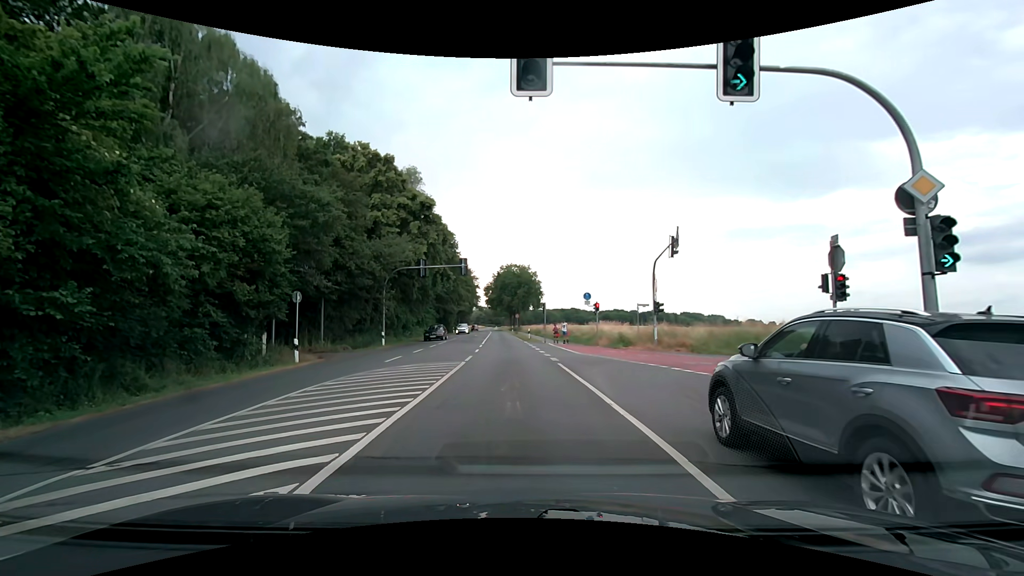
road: secondary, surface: asphalt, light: Day
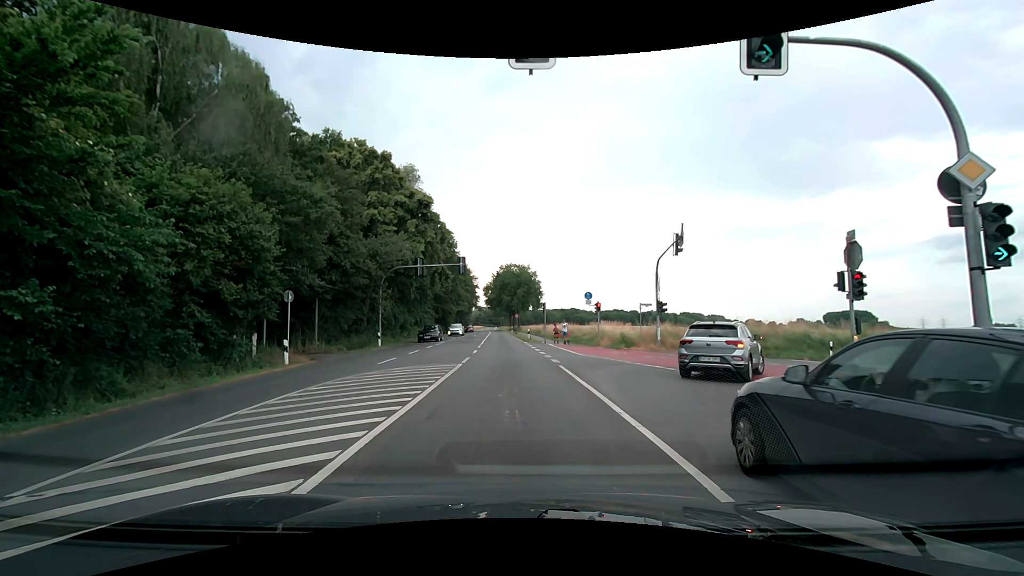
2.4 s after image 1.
(0.0, +0.9) m; 0°
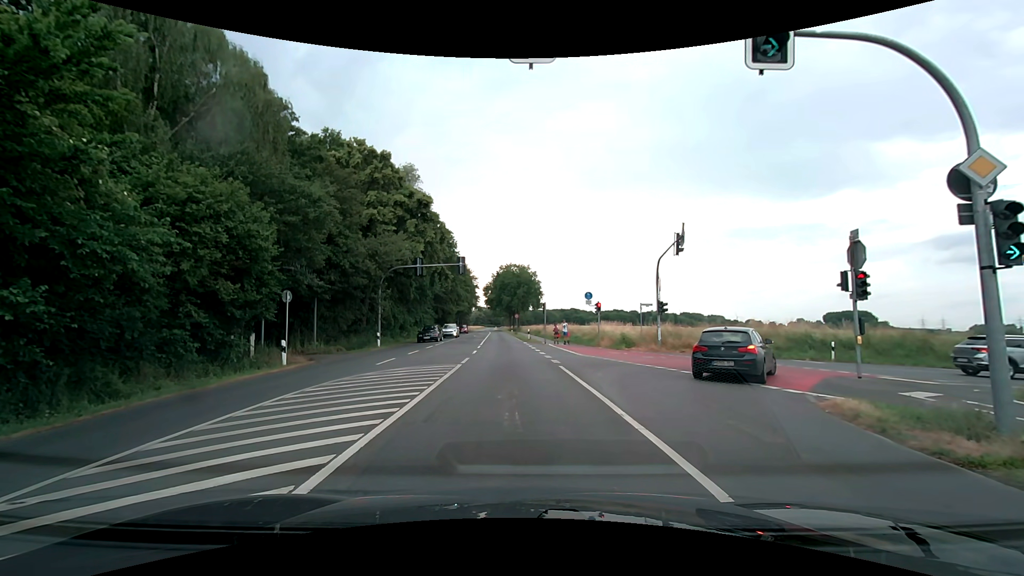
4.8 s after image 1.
(0.0, +0.2) m; 0°
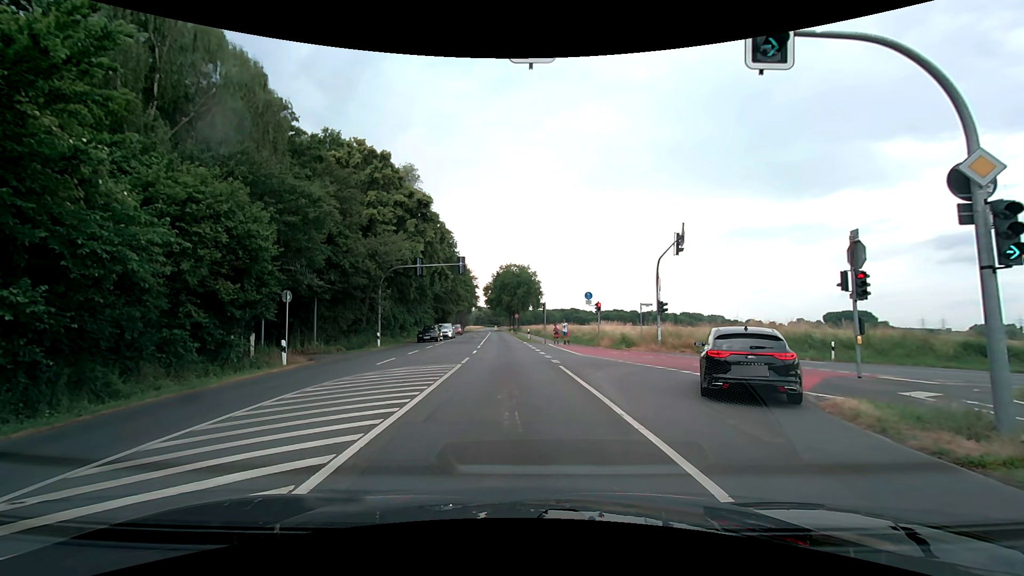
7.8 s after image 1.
(0.0, +0.1) m; 0°
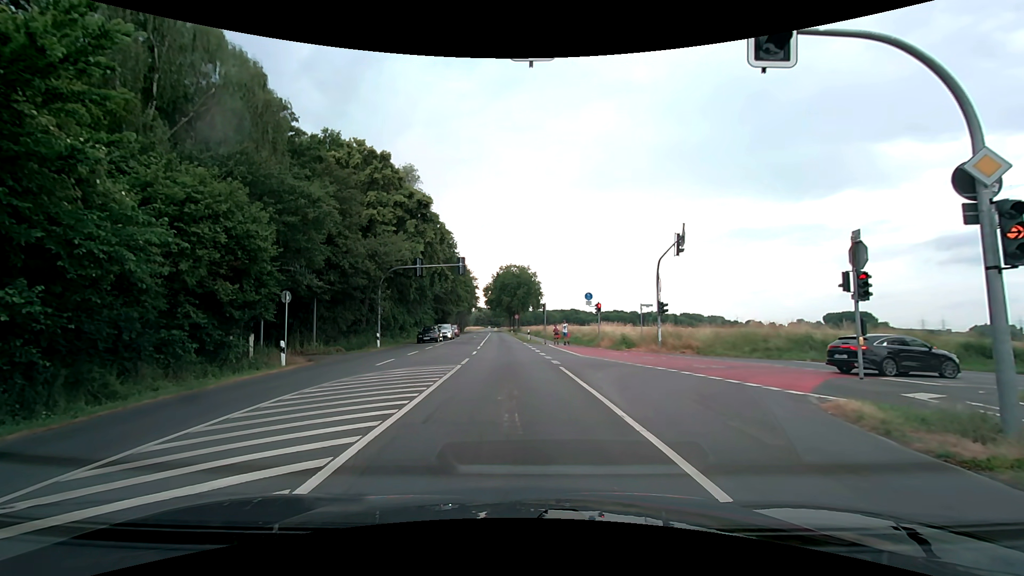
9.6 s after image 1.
(0.0, +0.1) m; 0°
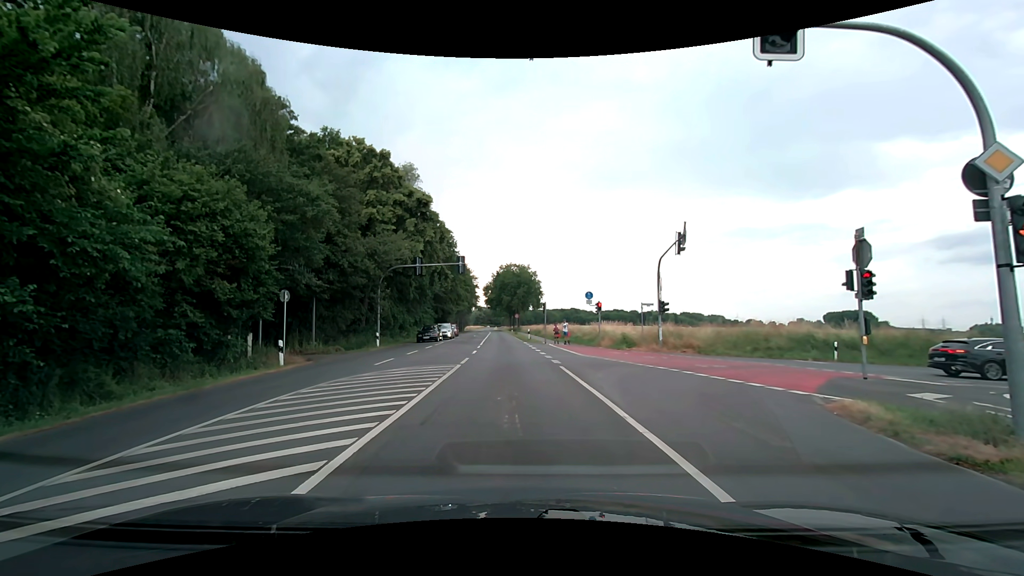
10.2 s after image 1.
(0.0, +0.2) m; 0°
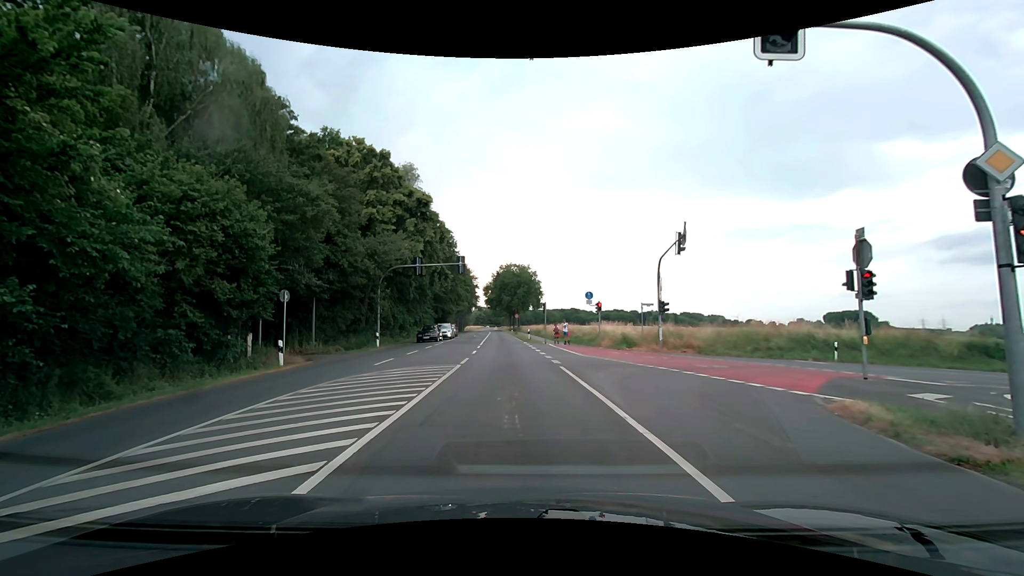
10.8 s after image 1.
(0.0, +0.1) m; 0°
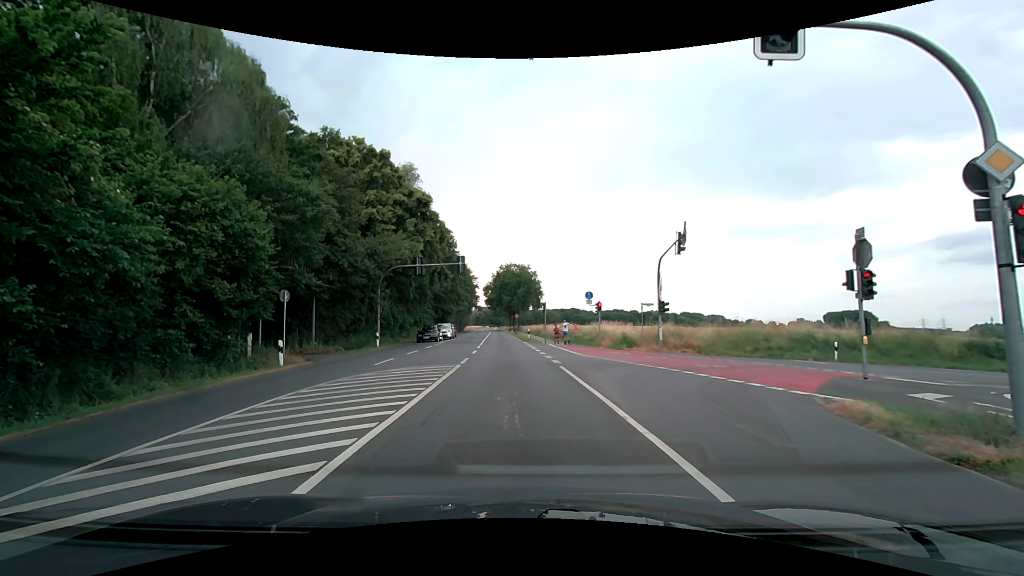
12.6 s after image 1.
(0.0, 0.0) m; 0°
(-1, +10) (-1, +20) (-2, +30) (-3, +40) (-4, +50) (-5, +60) (-6, +70) (-7, +80) (-8, +90) (-9, +100) m
